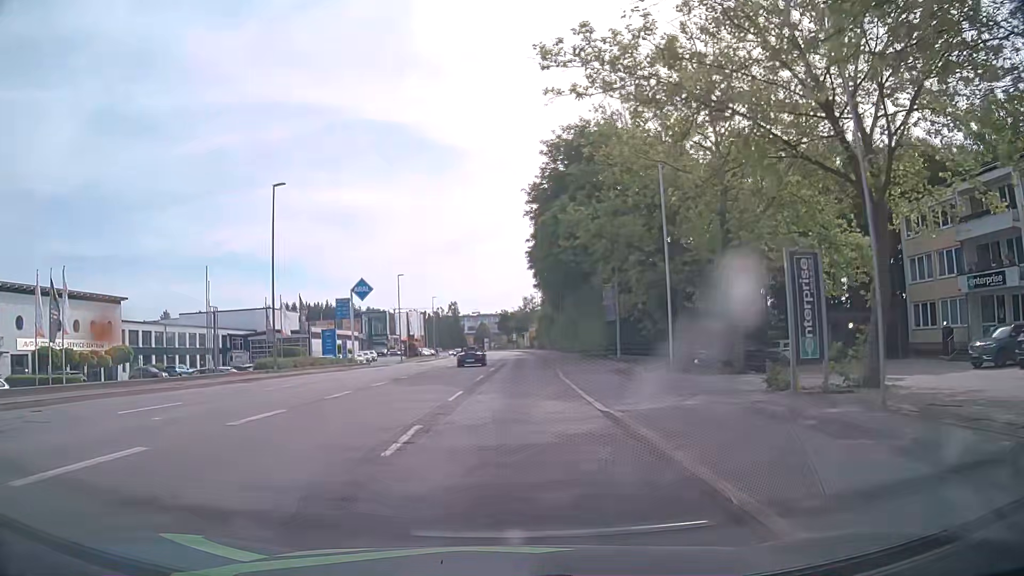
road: tertiary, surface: asphalt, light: Day
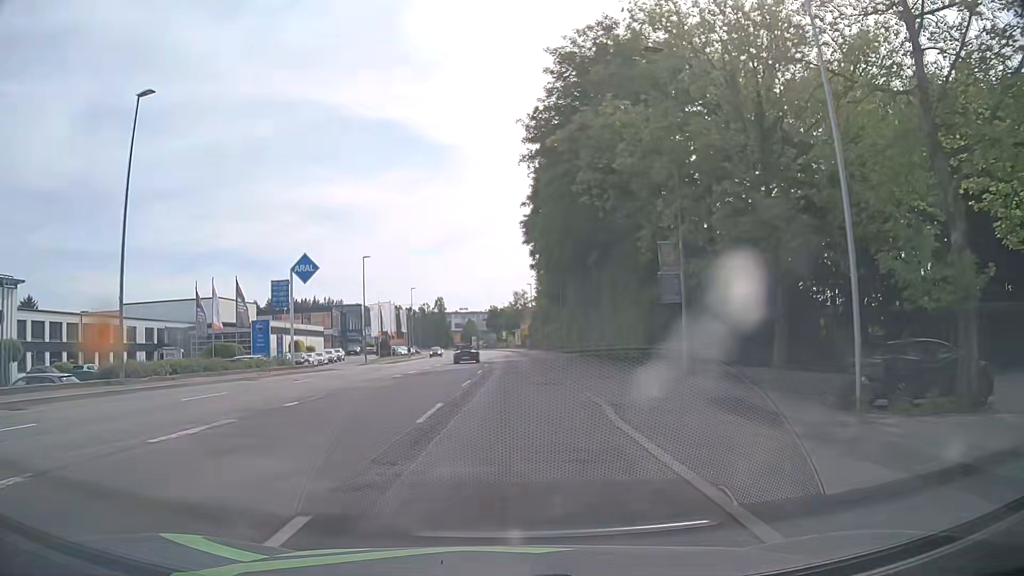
(+0.2, +14.6) m; +1°
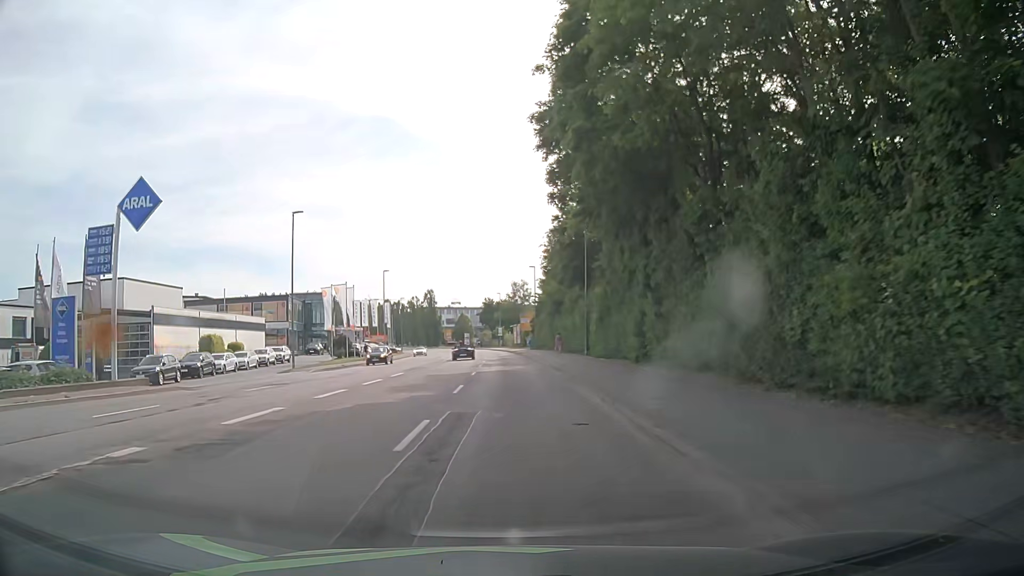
(+0.2, +21.9) m; 0°
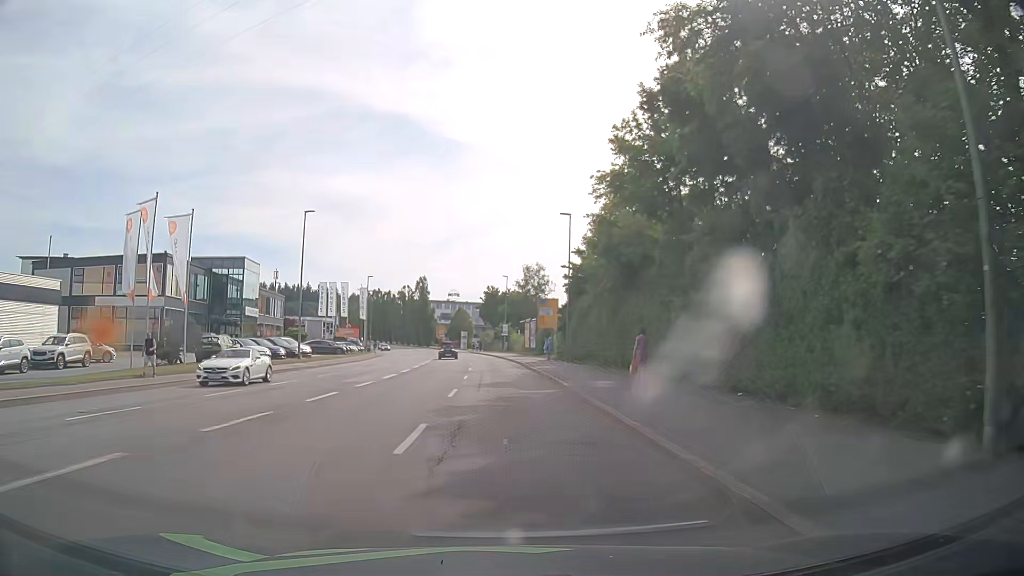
(+0.2, +36.5) m; +1°
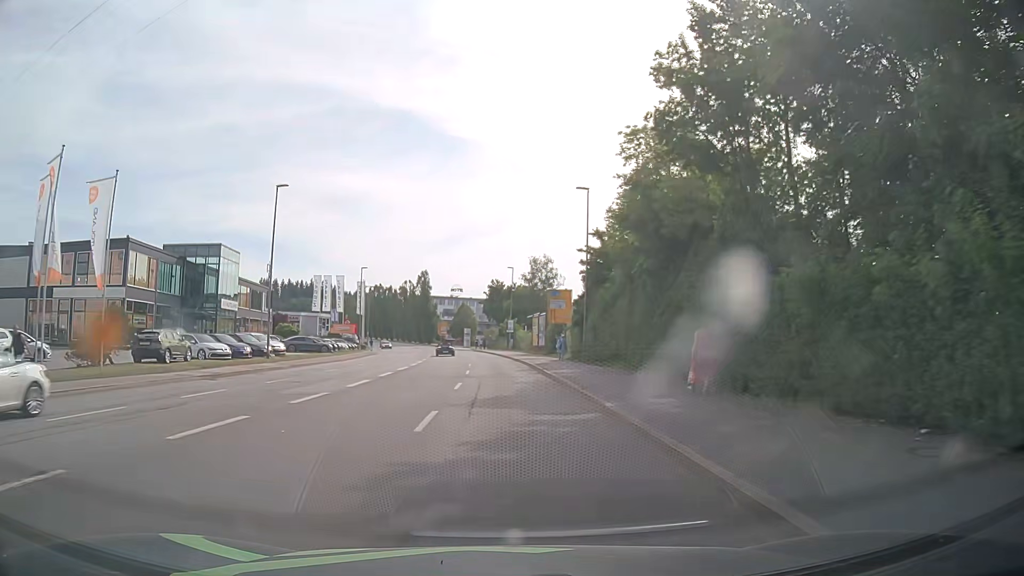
(-0.1, +7.3) m; 0°
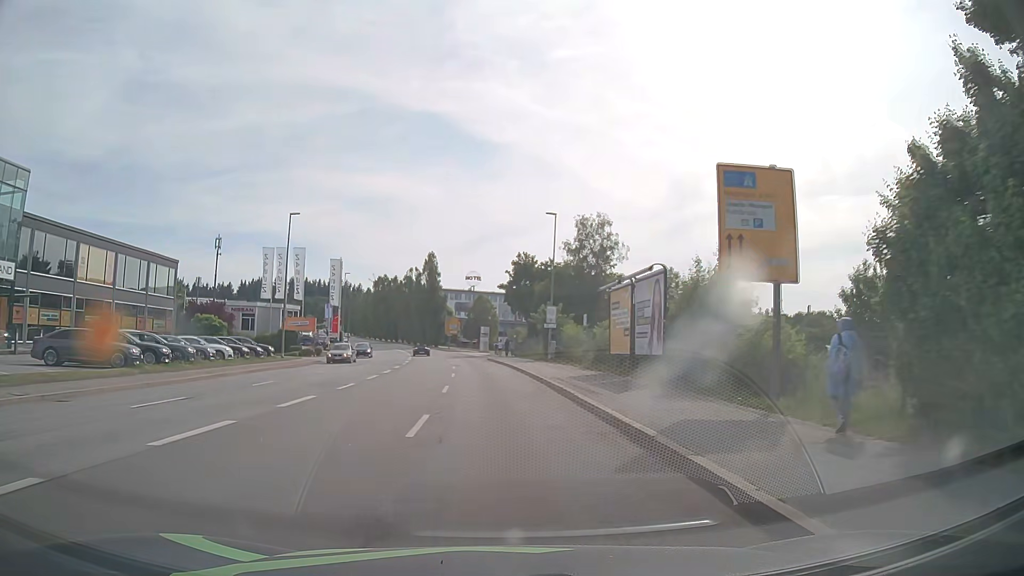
(-0.9, +36.6) m; -2°
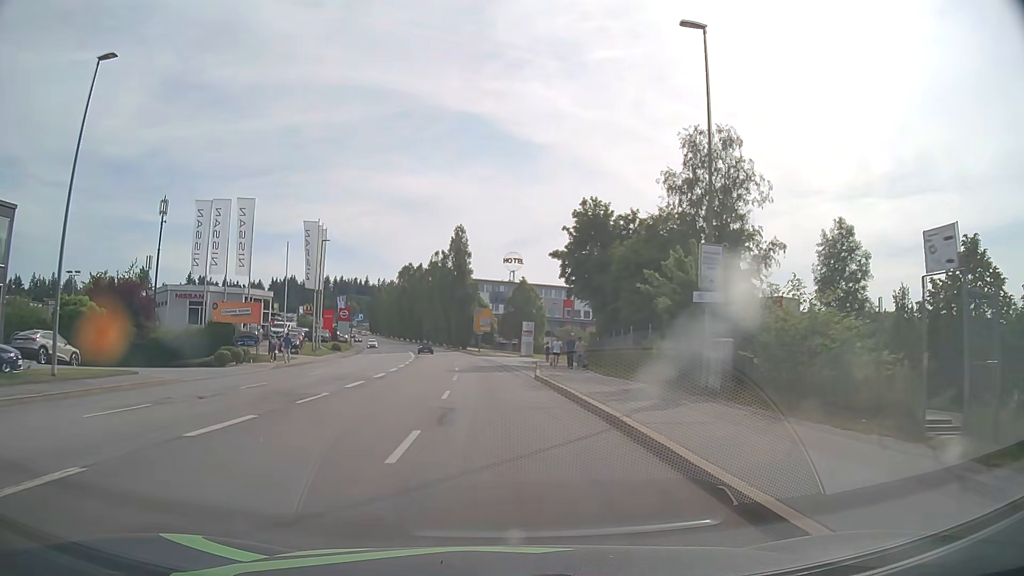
(-1.0, +29.3) m; -4°
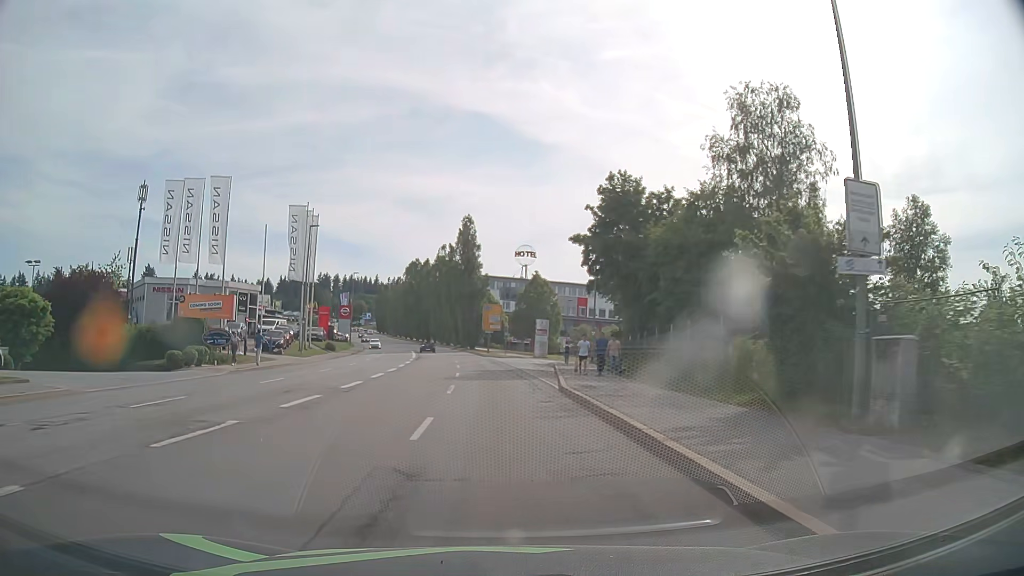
(-0.1, +7.3) m; -1°
(0, +10) (0, +20) (-1, +30) (-1, +40) (-2, +50) (-3, +60) (-4, +70) (-6, +80) (-8, +90) (-10, +99) m
